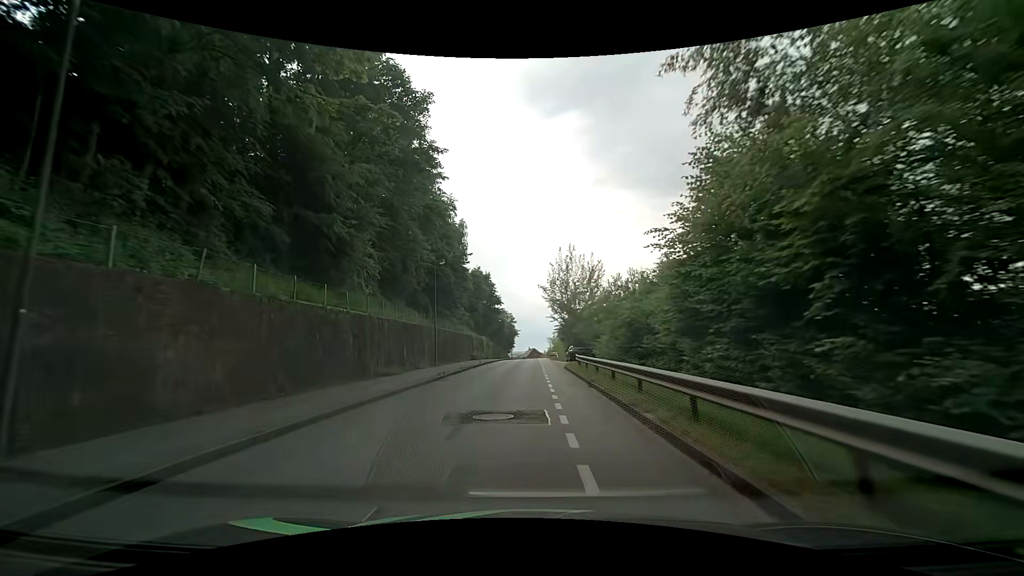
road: residential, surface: asphalt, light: Day
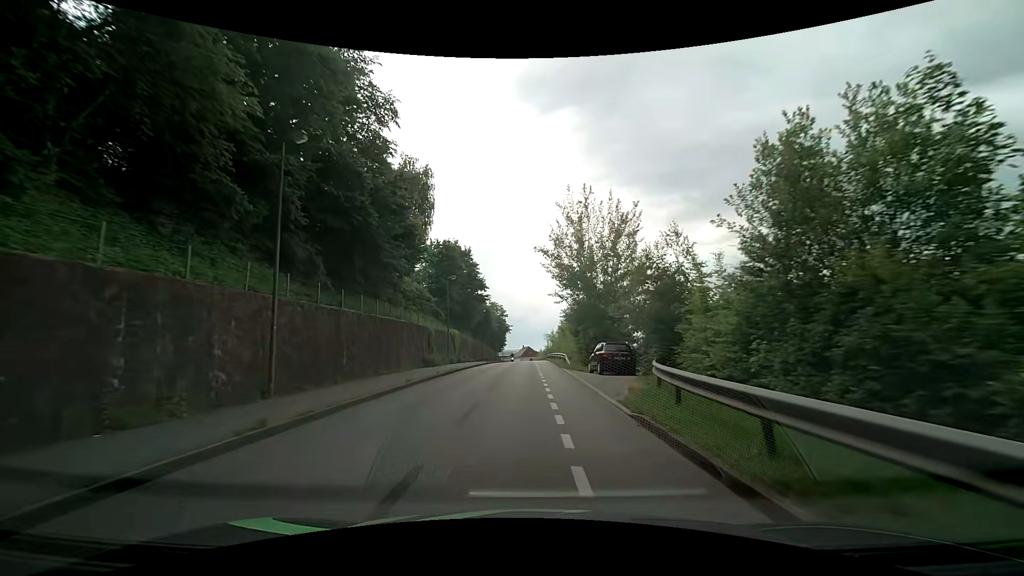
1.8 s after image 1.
(+0.2, +22.7) m; +1°
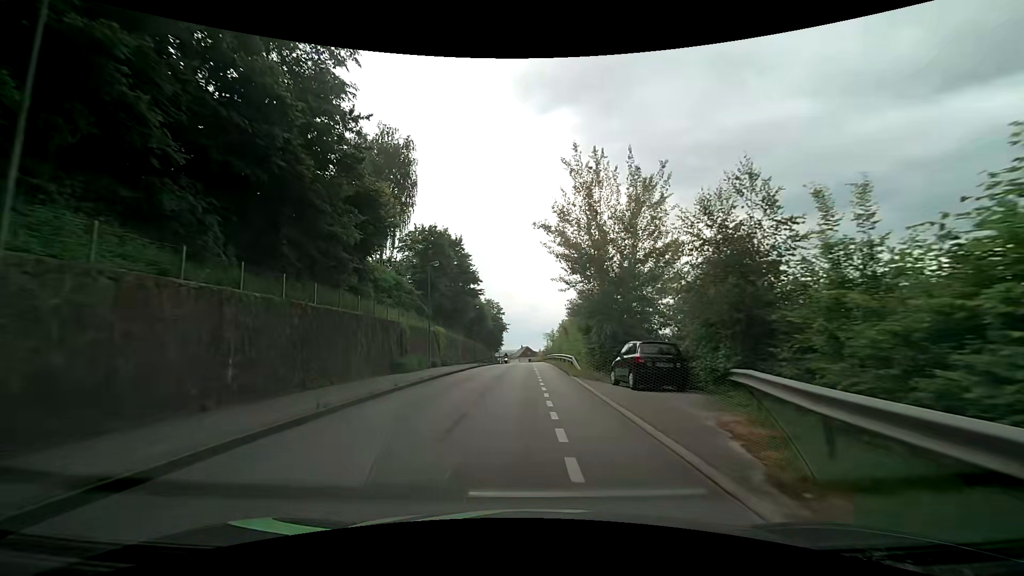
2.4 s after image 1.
(0.0, +7.6) m; 0°
(0, +10) (0, +20) (0, +30) (0, +40) (0, +50) (0, +60) (0, +70) (0, +80) (0, +90) (-1, +100) m
